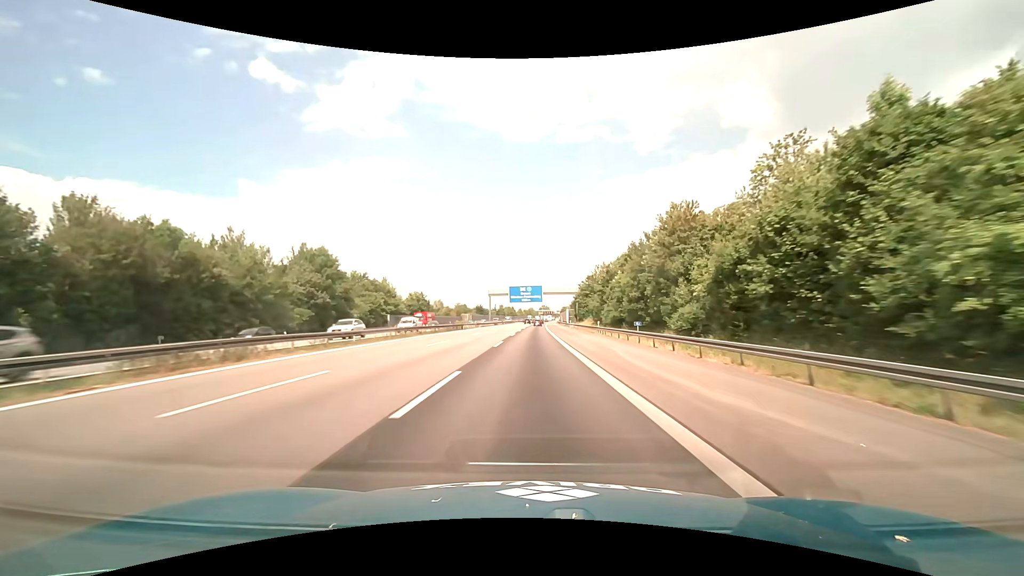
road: motorway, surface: asphalt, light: Day
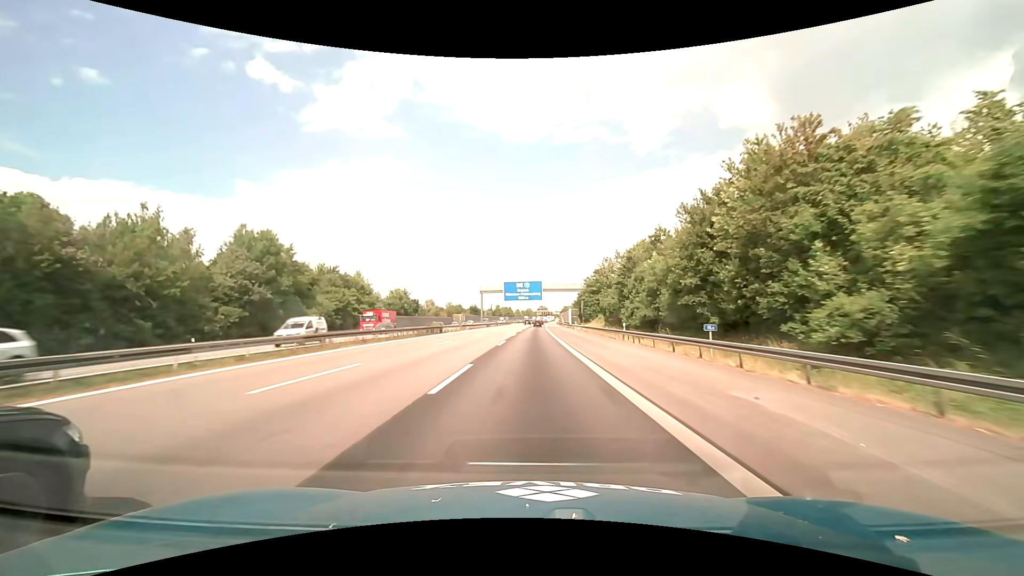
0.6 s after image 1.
(0.0, +15.8) m; 0°
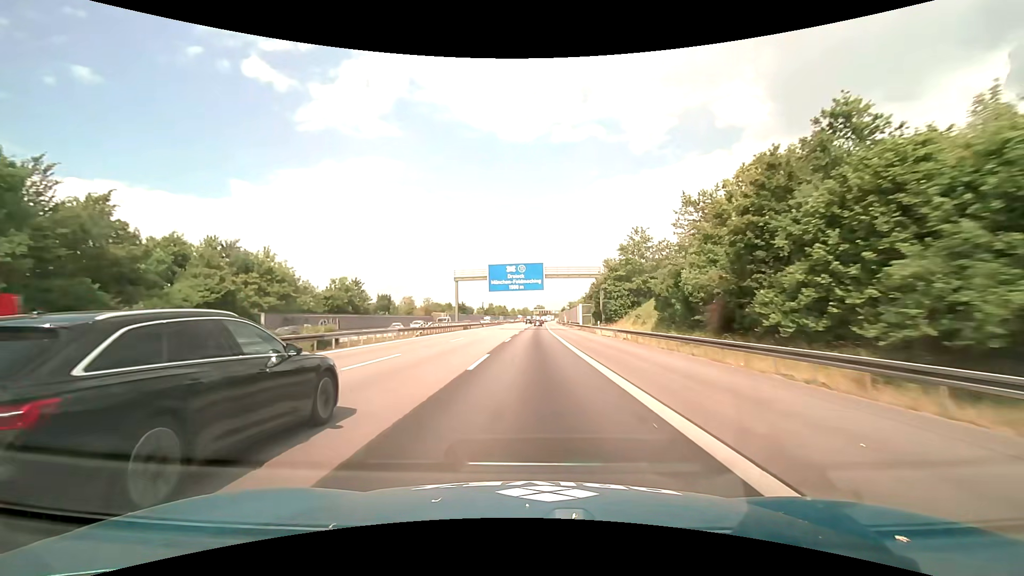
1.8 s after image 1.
(+0.1, +31.6) m; 0°
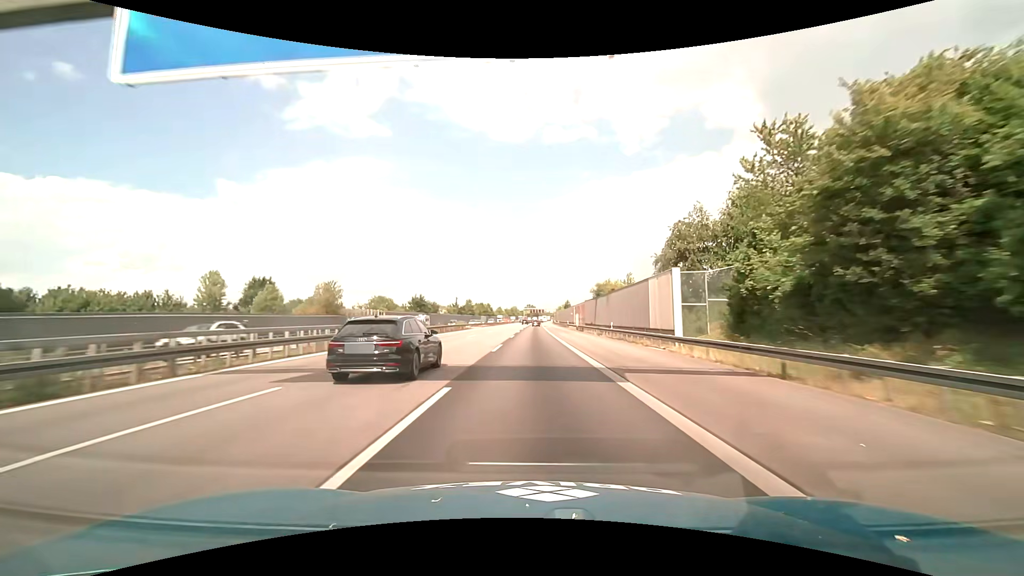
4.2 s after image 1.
(+0.6, +63.2) m; +1°
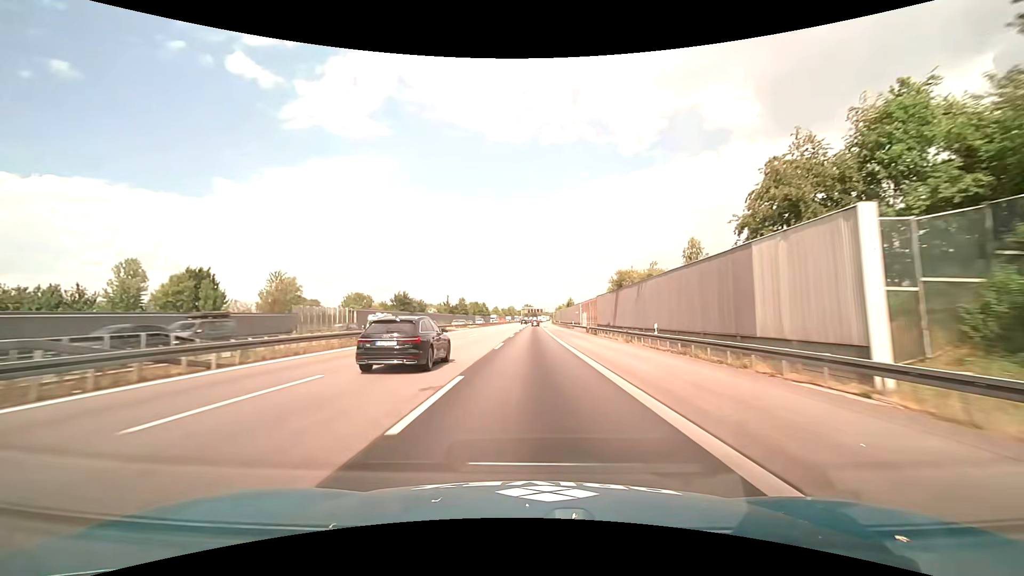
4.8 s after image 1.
(0.0, +15.8) m; 0°
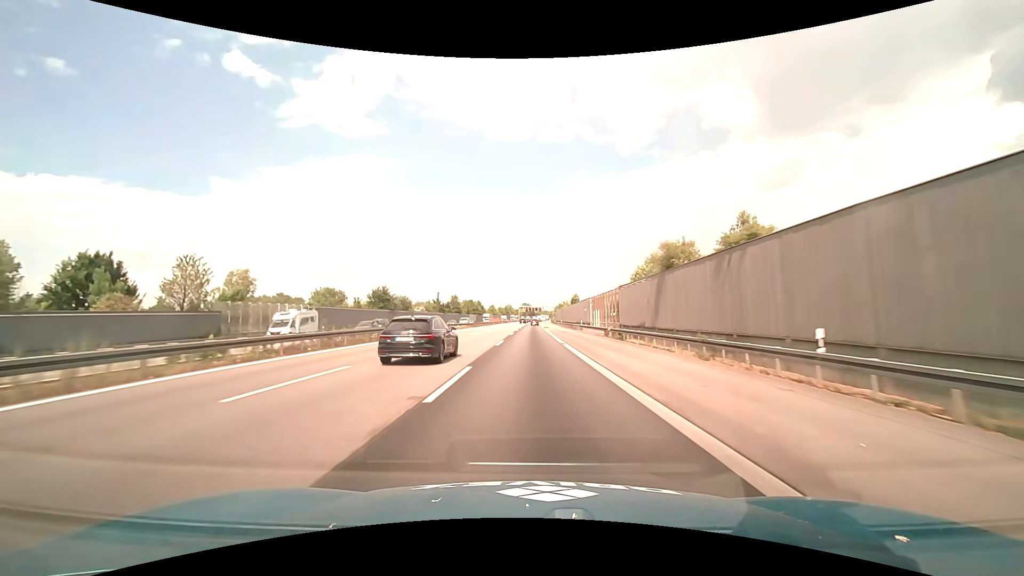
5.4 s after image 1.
(+0.1, +15.8) m; 0°
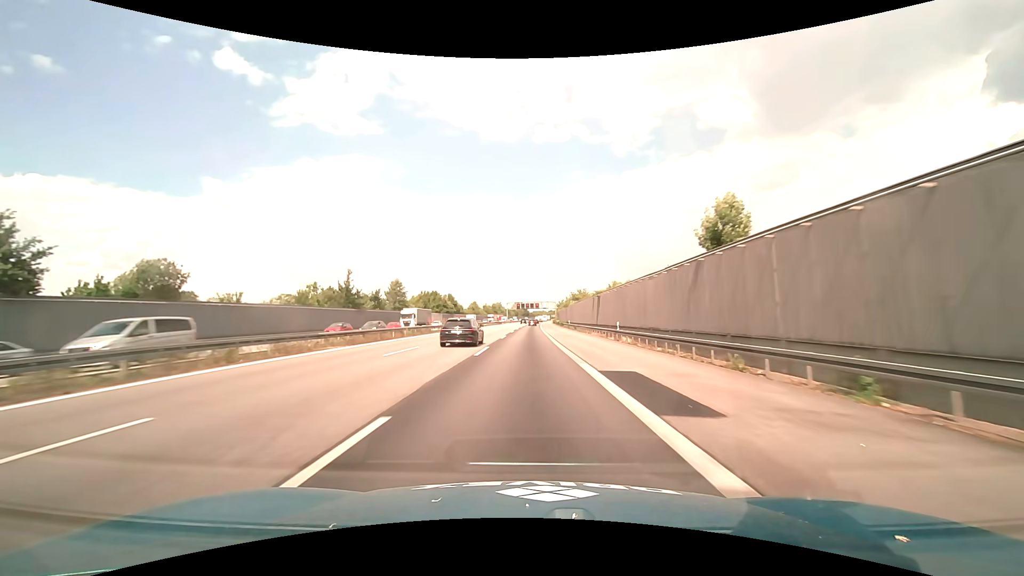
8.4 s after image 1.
(+0.7, +79.0) m; +1°
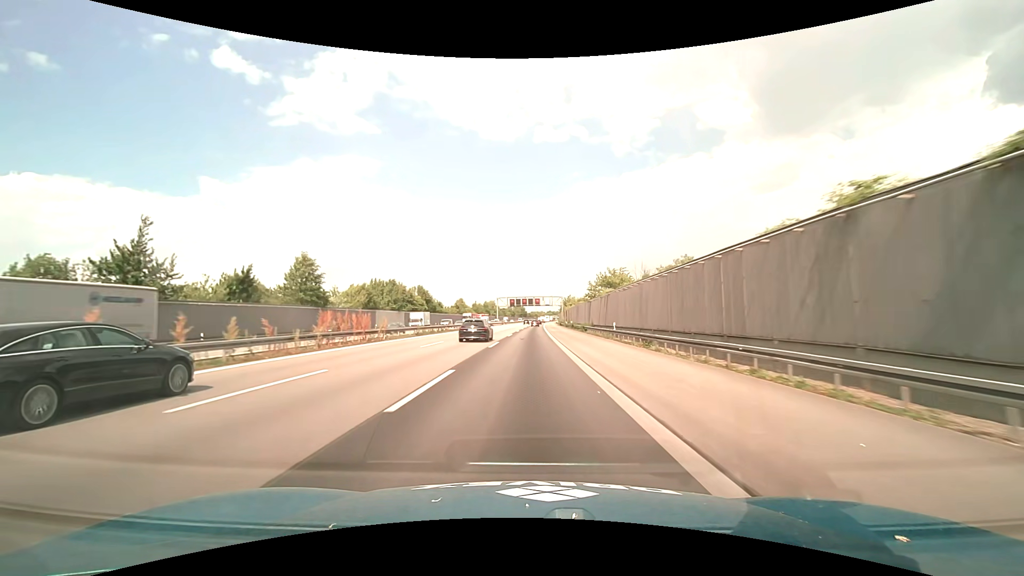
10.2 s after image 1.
(+0.1, +47.4) m; 0°
(0, +10) (0, +20) (0, +30) (0, +40) (0, +50) (0, +60) (0, +70) (0, +80) (+1, +90) (+1, +100) m
